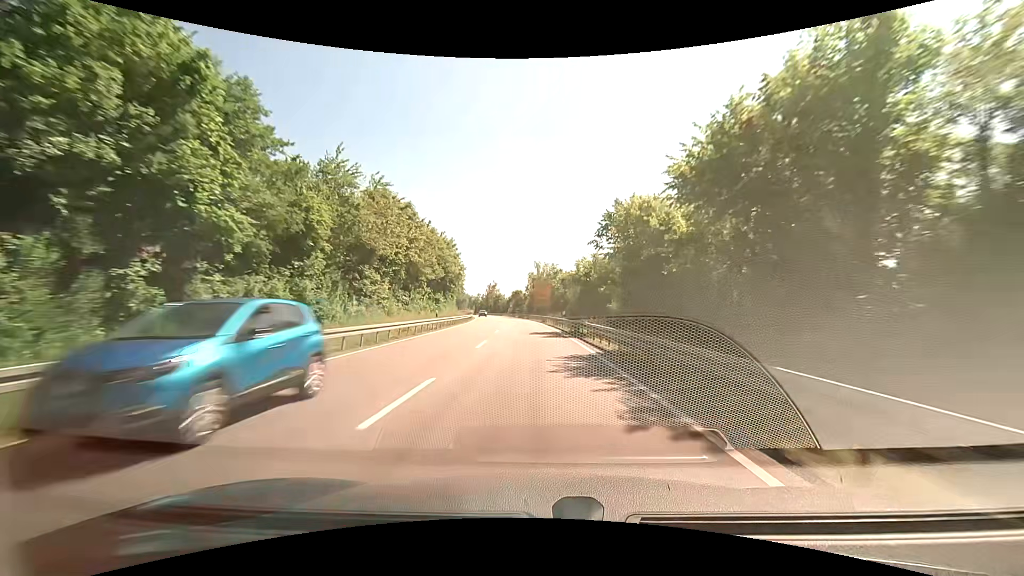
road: primary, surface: asphalt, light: Day
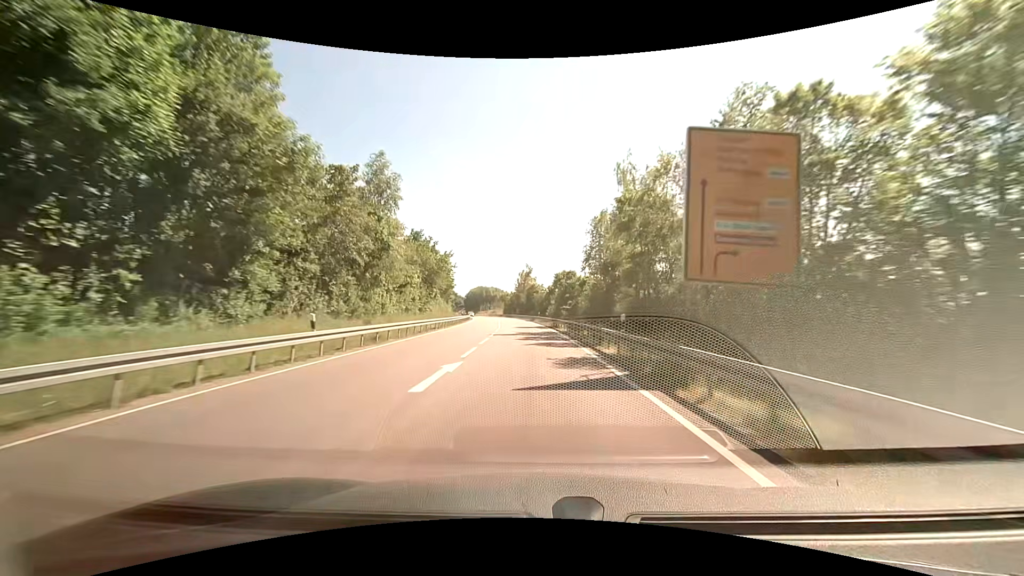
(-2.8, +70.6) m; -5°
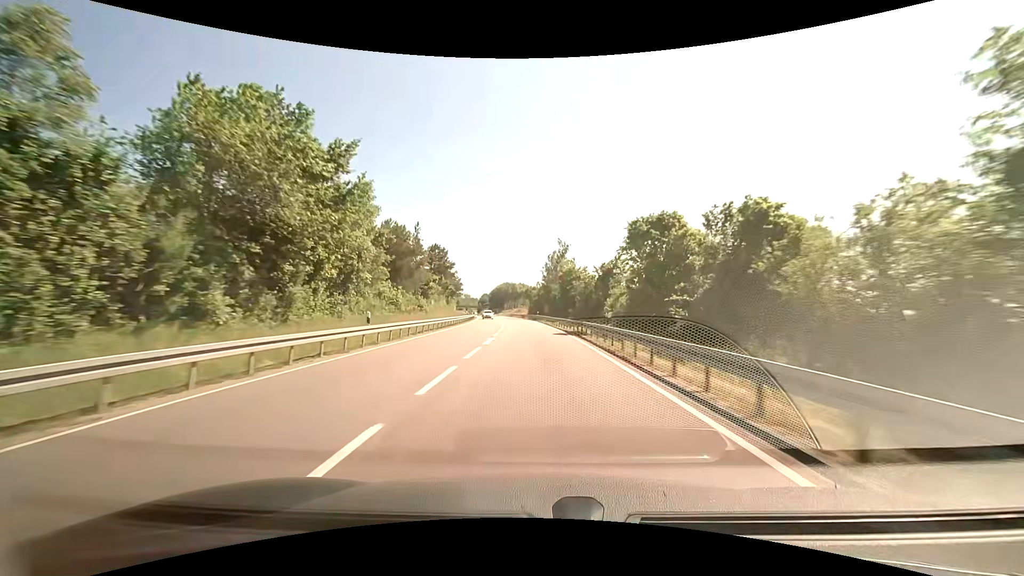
(-1.5, +43.0) m; -4°
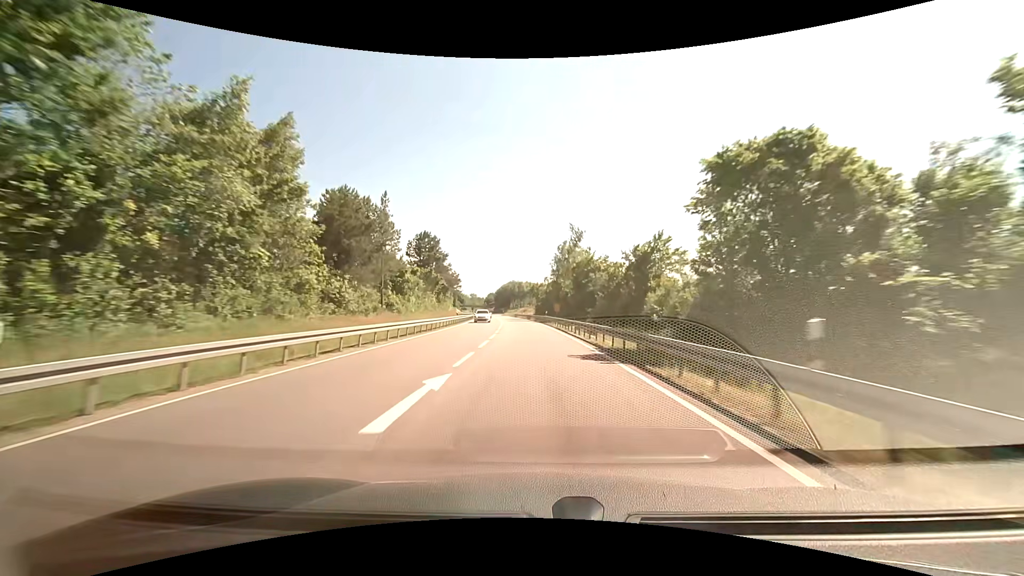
(-0.1, +14.3) m; -1°
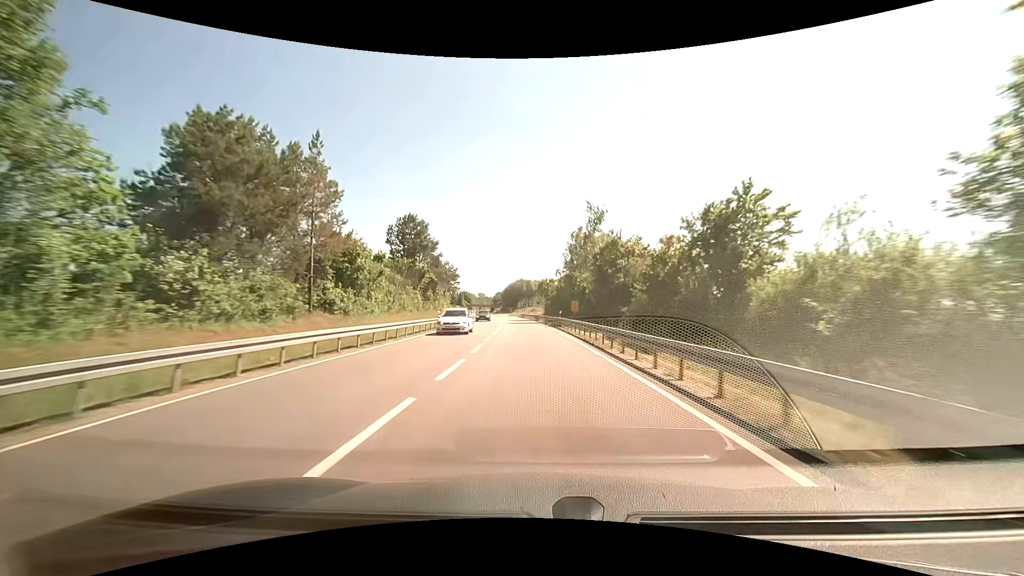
(-0.1, +14.3) m; -1°
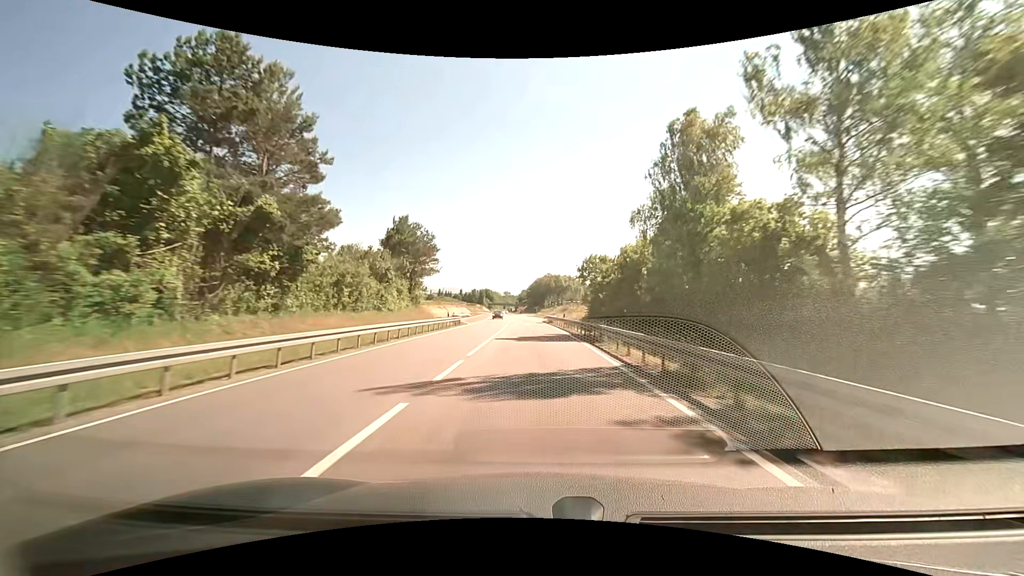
(-1.3, +42.8) m; -3°
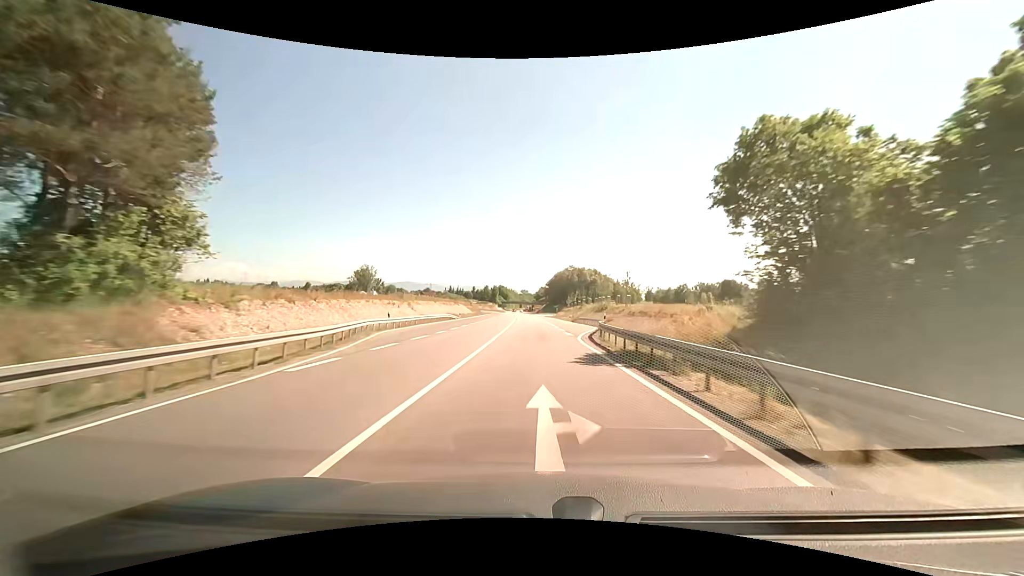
(-0.9, +42.6) m; -2°
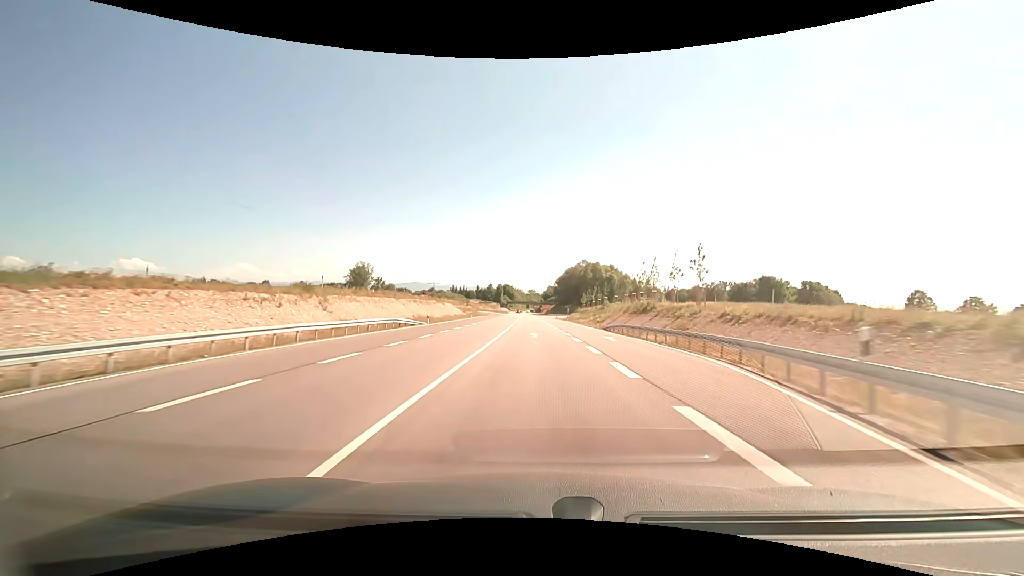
(-0.6, +28.4) m; -2°
(0, +10) (0, +20) (0, +30) (0, +40) (-1, +50) (-1, +60) (-1, +70) (-1, +80) (-2, +90) (-2, +100) m
